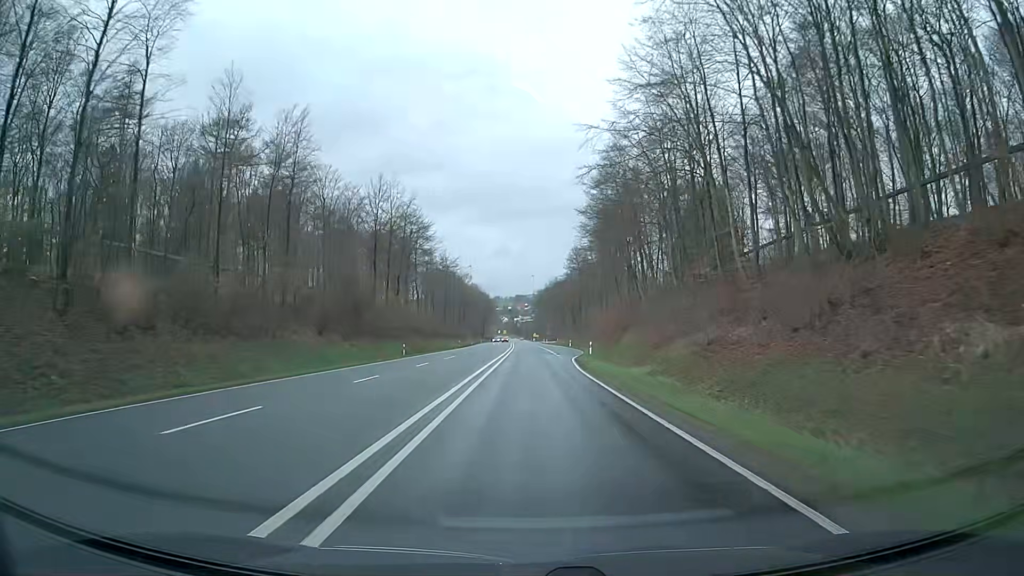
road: primary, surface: asphalt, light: Day
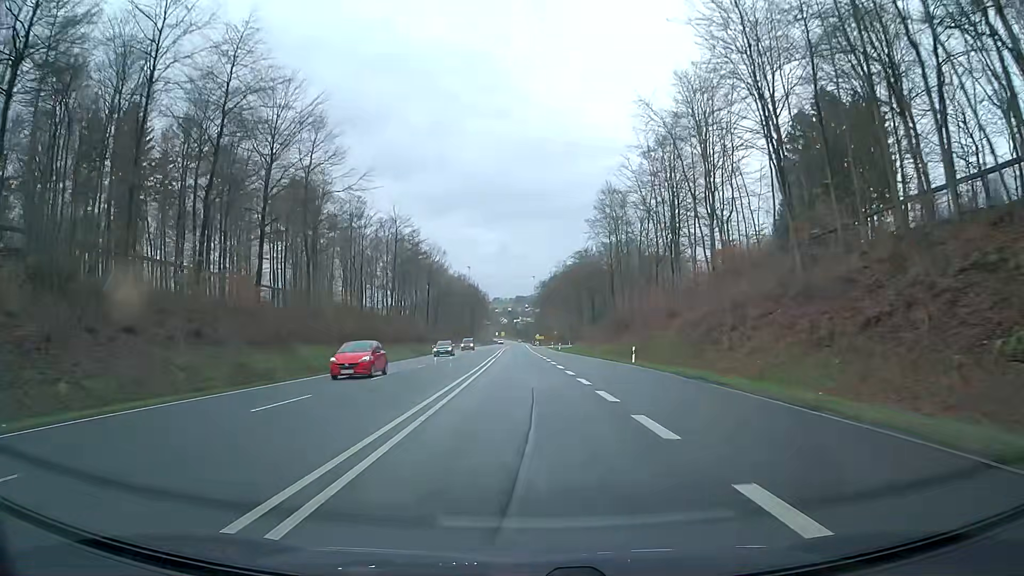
(+0.3, +62.6) m; 0°
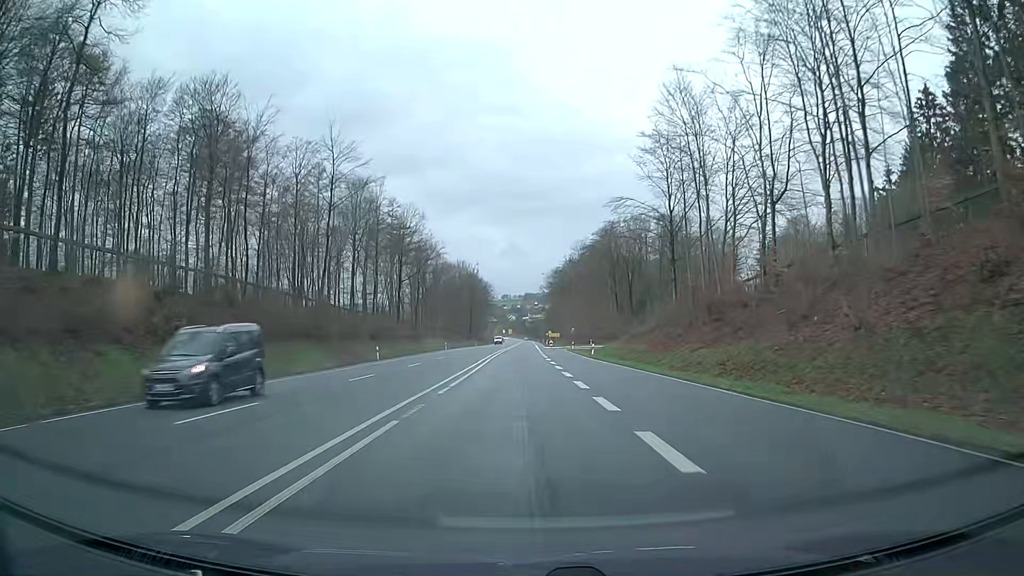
(-0.4, +37.6) m; -1°
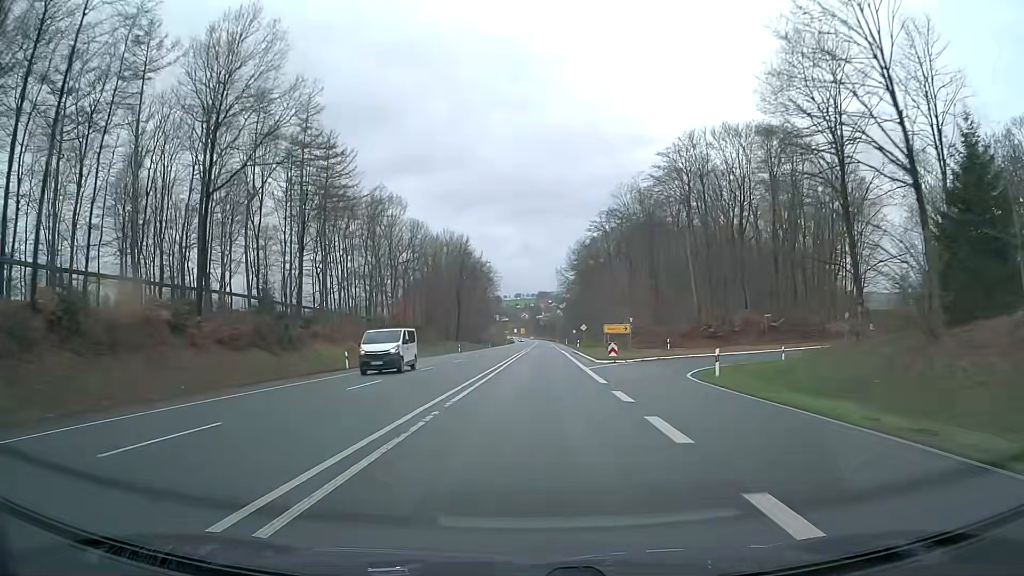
(-0.8, +62.6) m; -1°
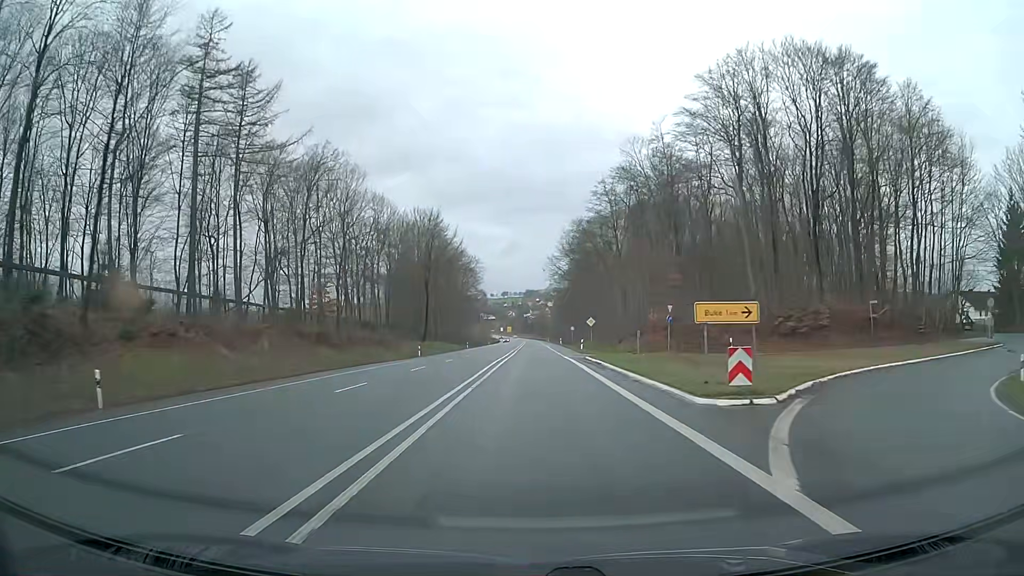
(+0.2, +25.0) m; +1°
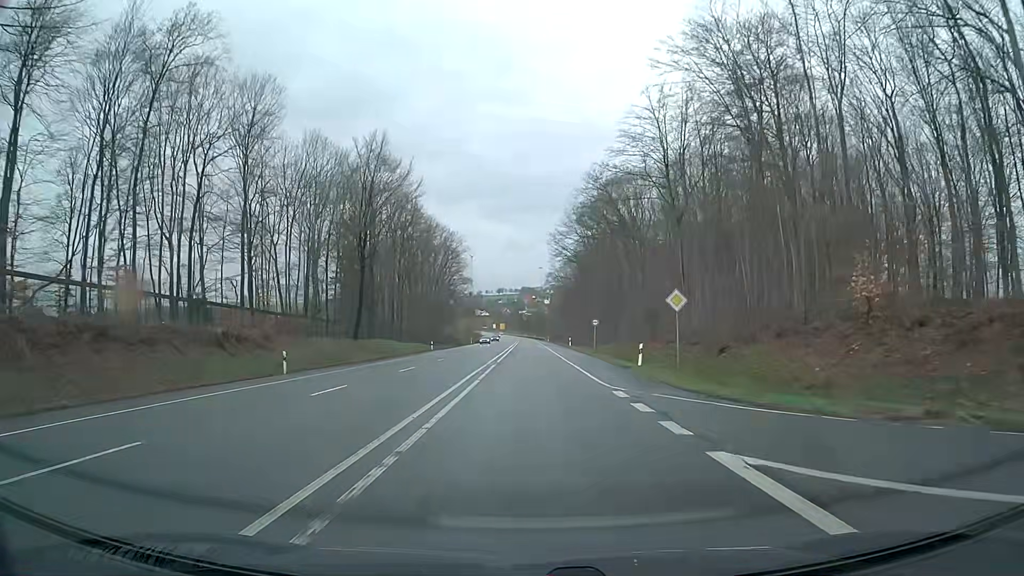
(+0.1, +37.5) m; 0°
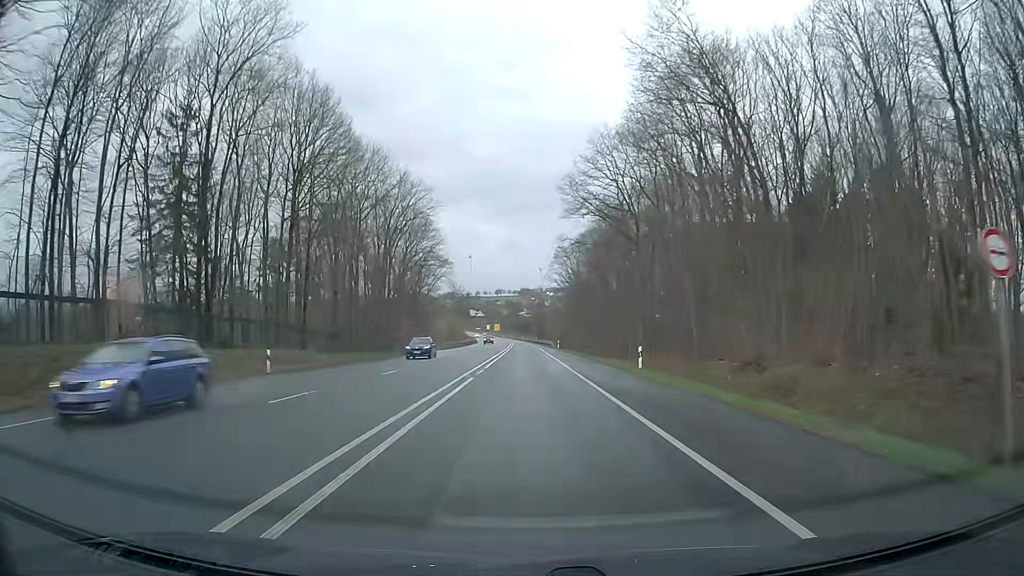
(0.0, +50.0) m; 0°
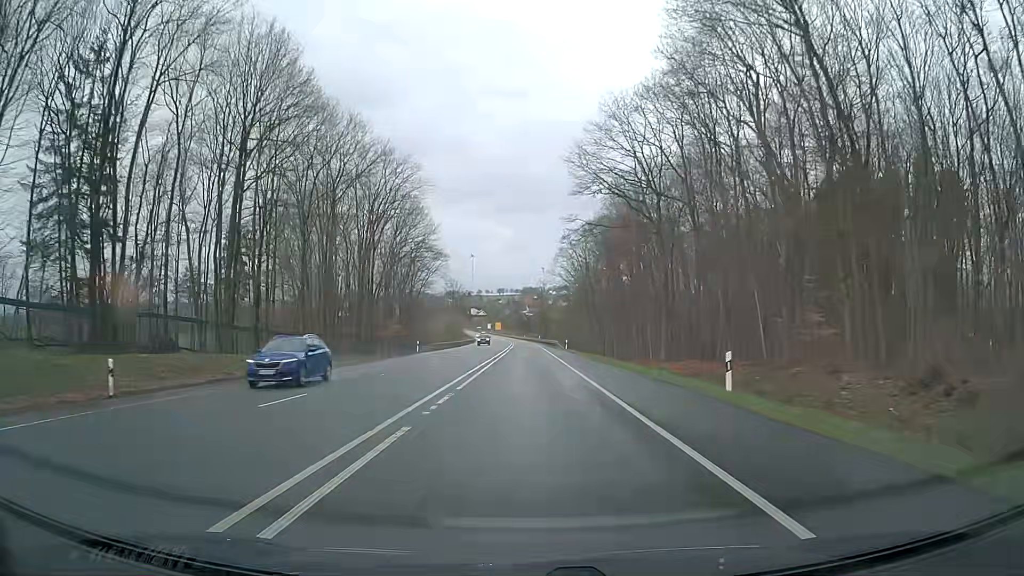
(-0.1, +12.5) m; 0°
